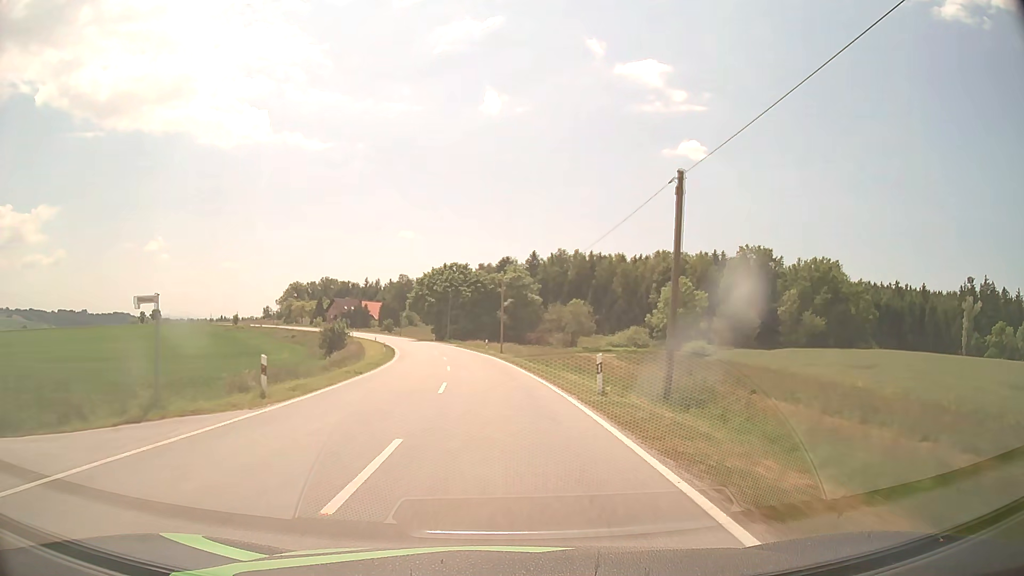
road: secondary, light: Day
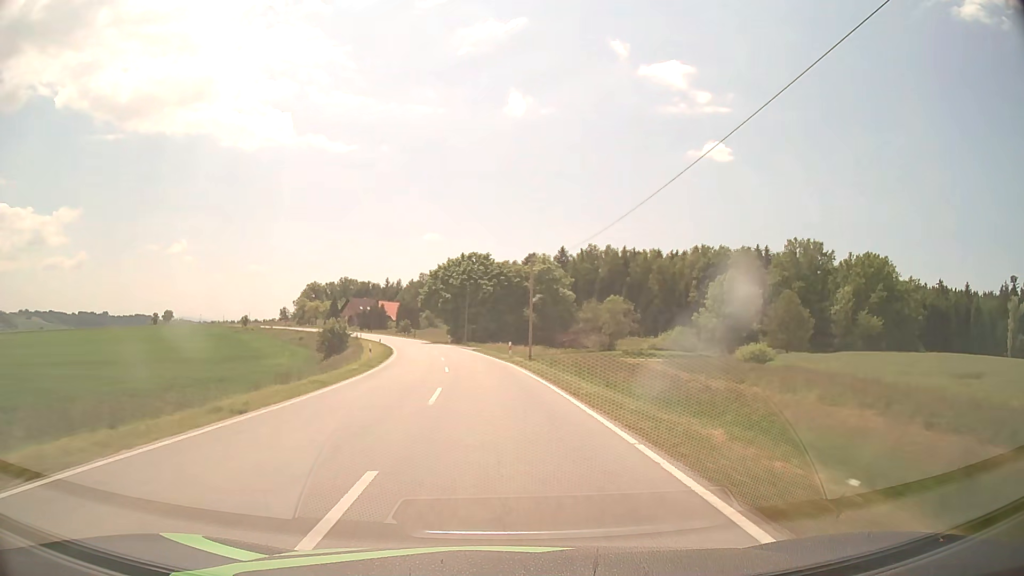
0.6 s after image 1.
(-0.3, +14.2) m; -2°
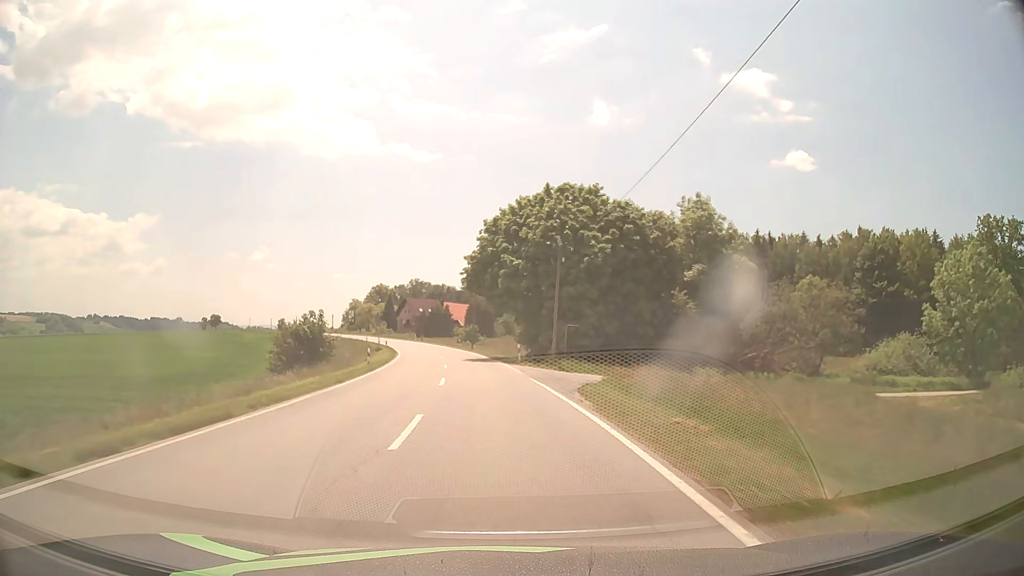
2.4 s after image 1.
(-2.6, +42.4) m; -7°
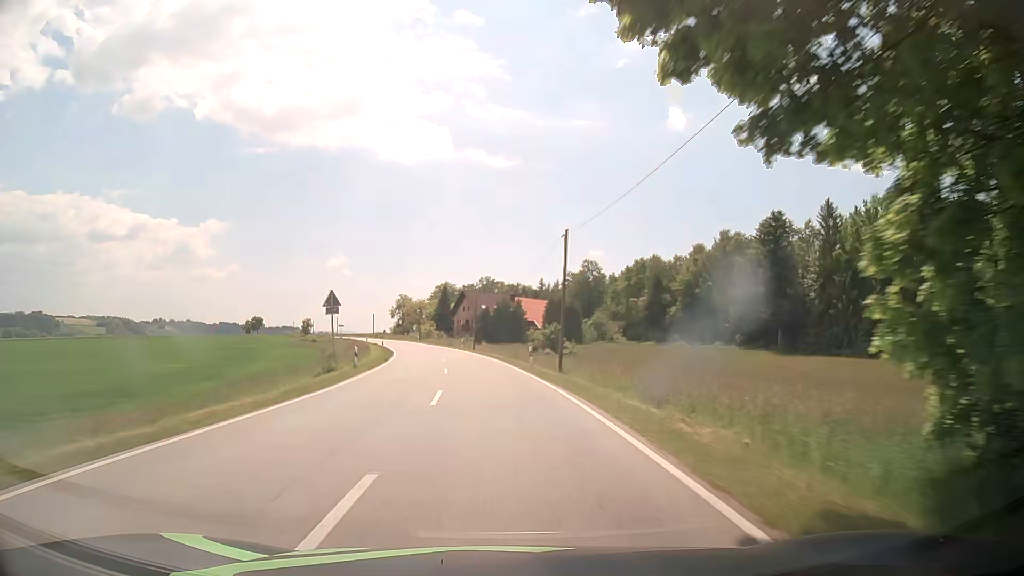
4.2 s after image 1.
(-2.7, +42.3) m; -7°
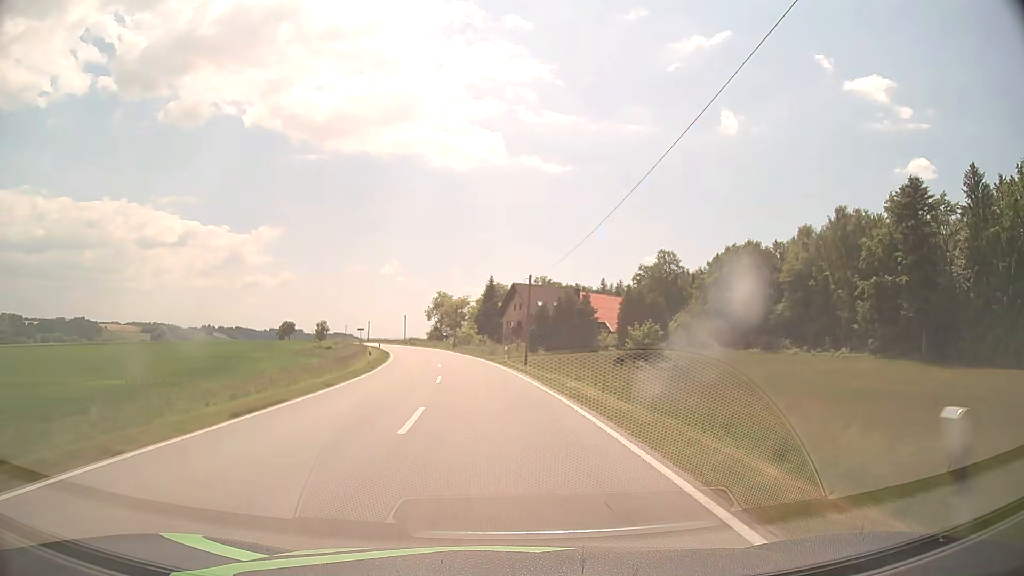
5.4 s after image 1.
(-0.9, +28.2) m; -4°
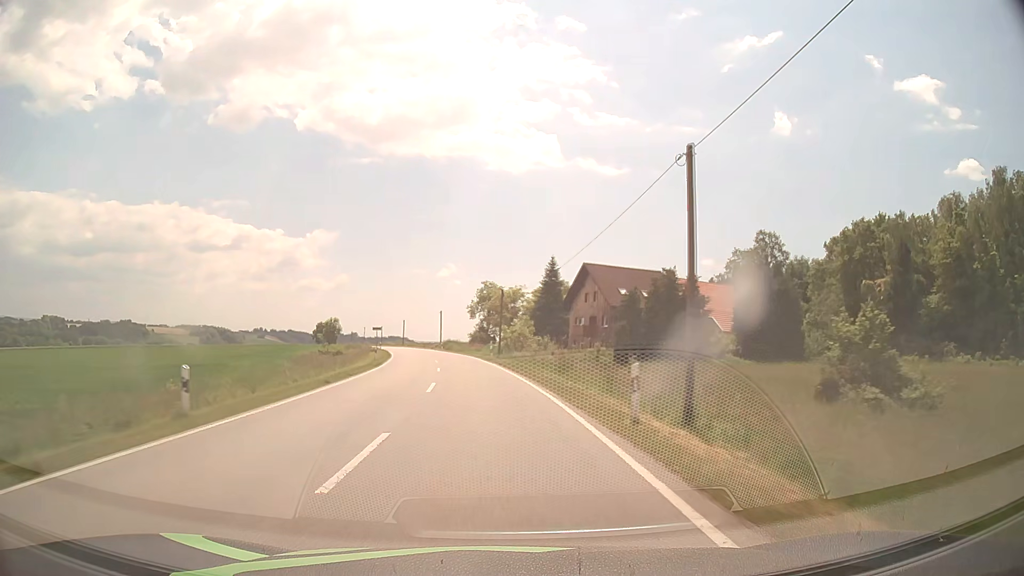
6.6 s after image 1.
(-1.2, +28.2) m; -5°
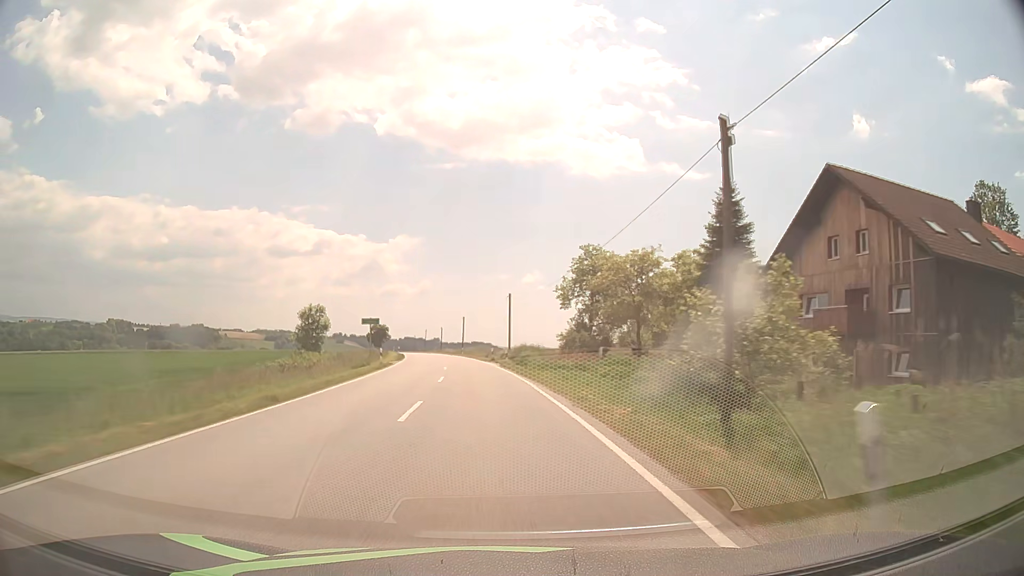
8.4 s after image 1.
(-2.8, +42.4) m; -7°
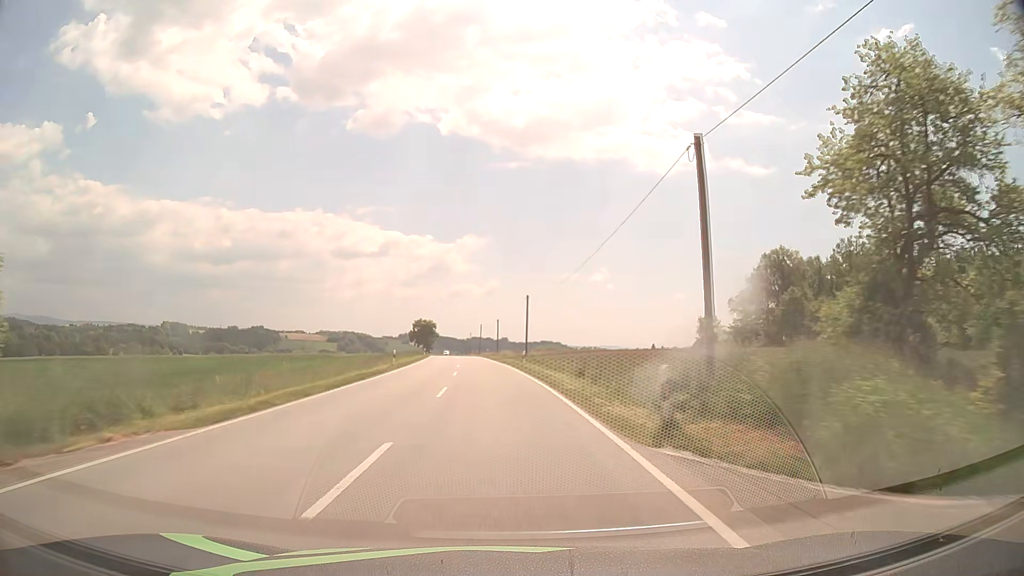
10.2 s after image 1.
(-2.3, +42.5) m; -6°
(0, +10) (0, +20) (-1, +30) (-1, +40) (-2, +50) (-3, +60) (-4, +70) (-4, +80) (-5, +90) (-6, +100) m
